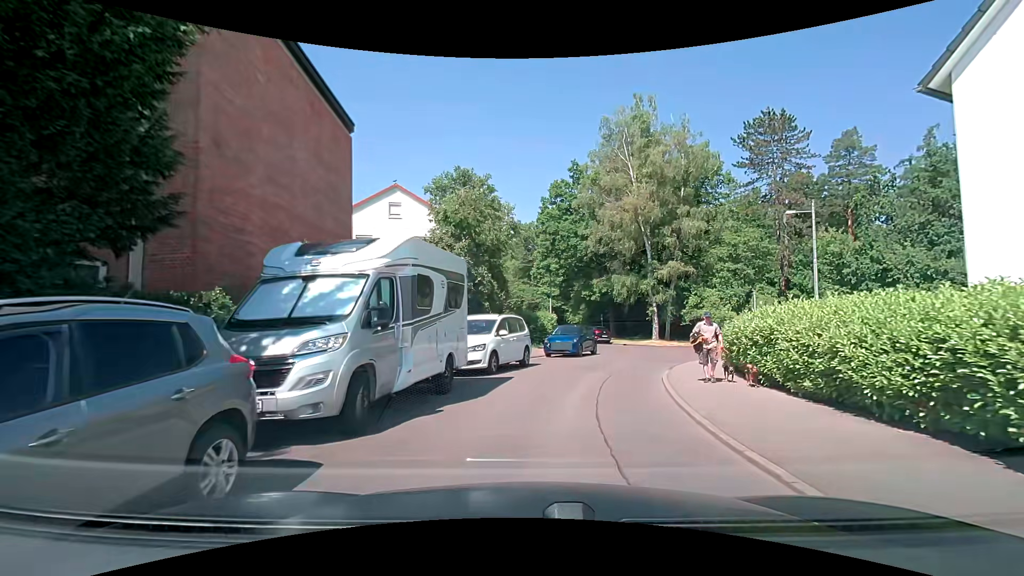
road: residential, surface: asphalt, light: Day
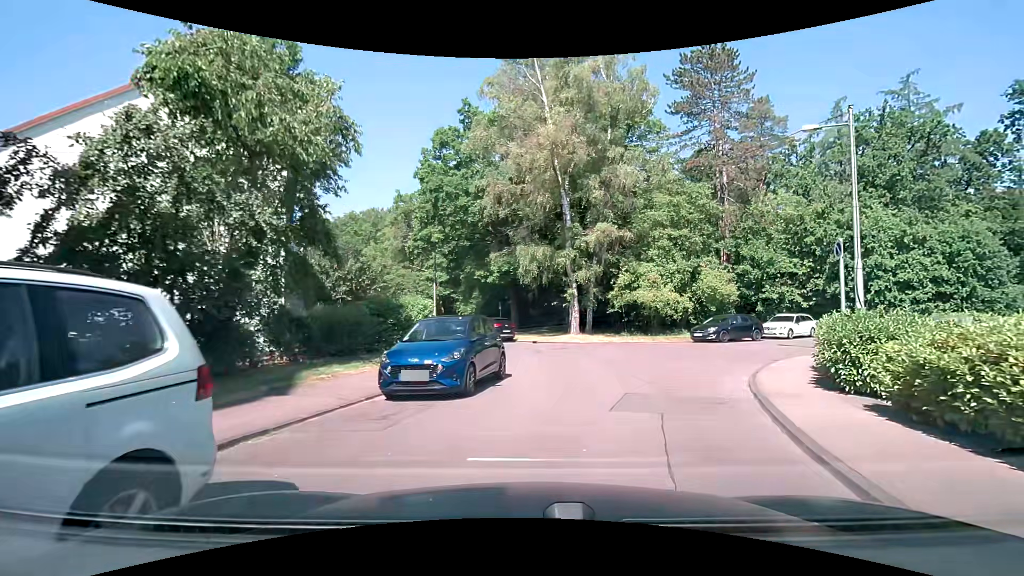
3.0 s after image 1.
(+1.2, +13.5) m; +13°
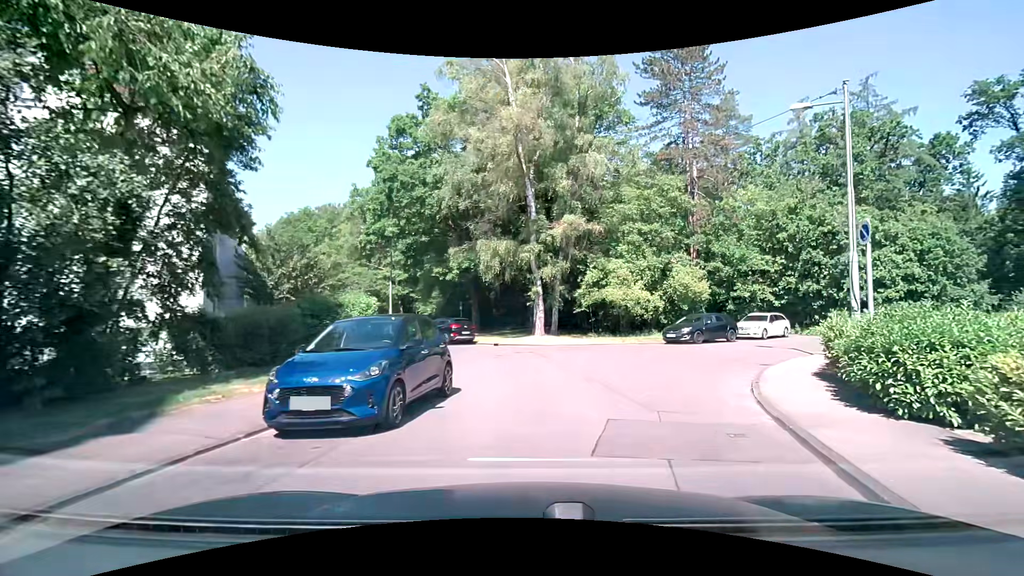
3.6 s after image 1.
(+0.1, +2.4) m; +3°
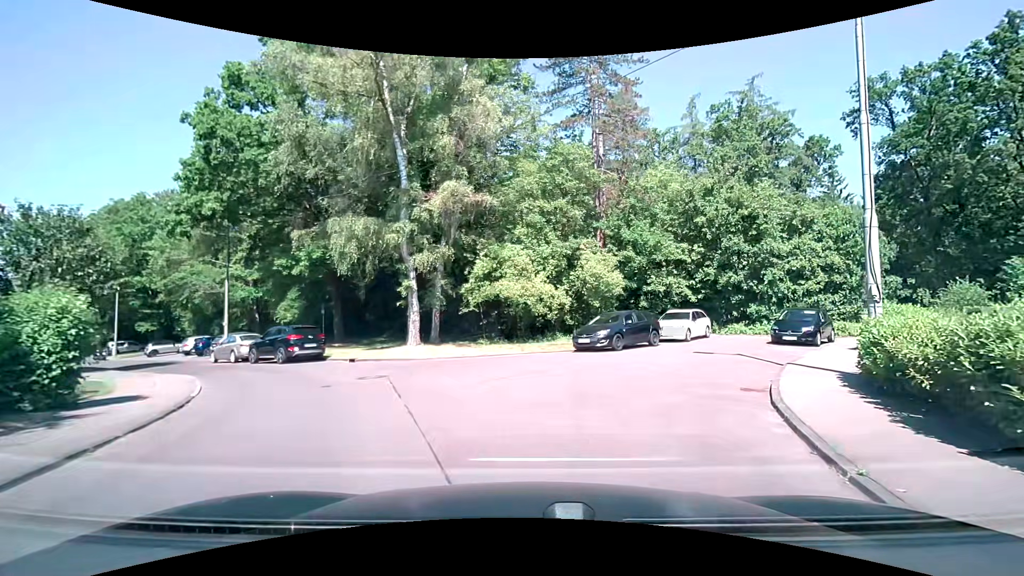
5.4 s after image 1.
(+0.7, +6.9) m; +13°
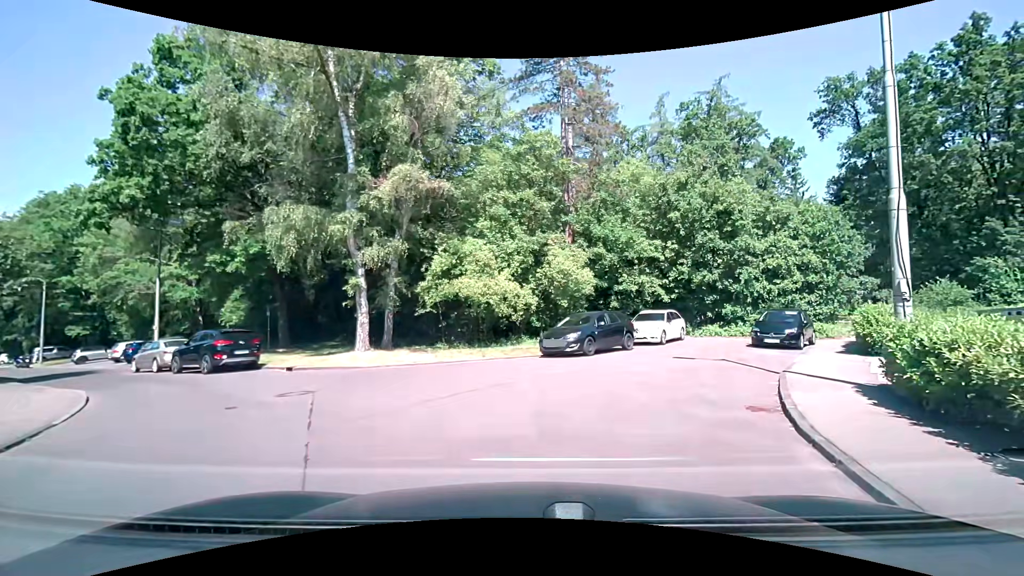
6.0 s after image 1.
(+0.1, +2.1) m; +4°
